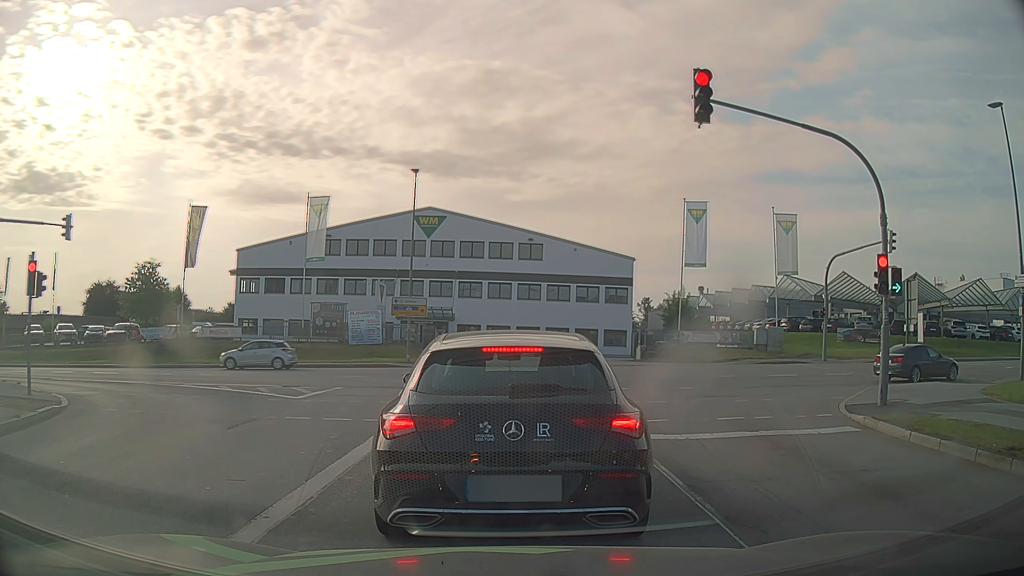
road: secondary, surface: asphalt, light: Day
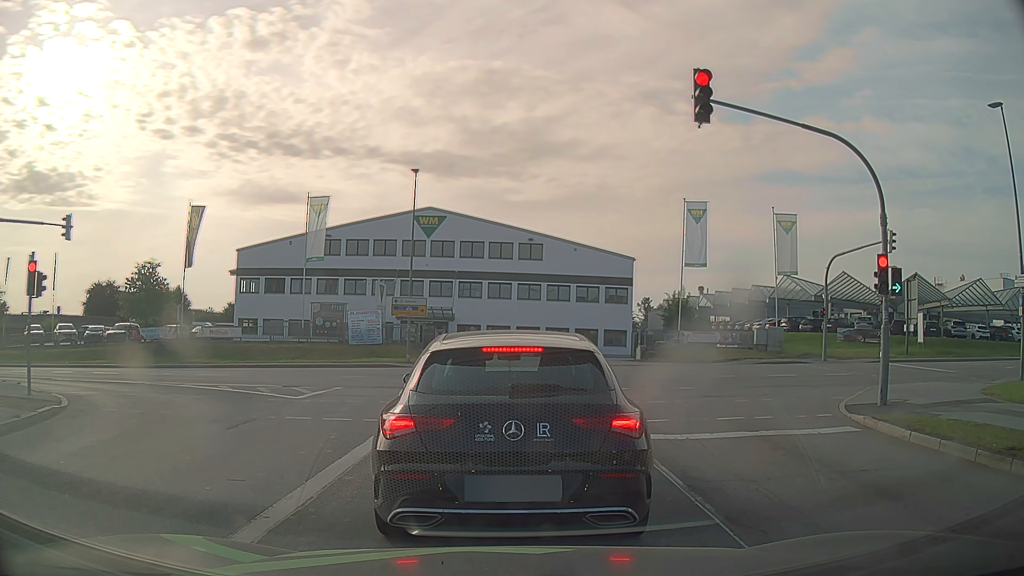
(0.0, 0.0) m; 0°
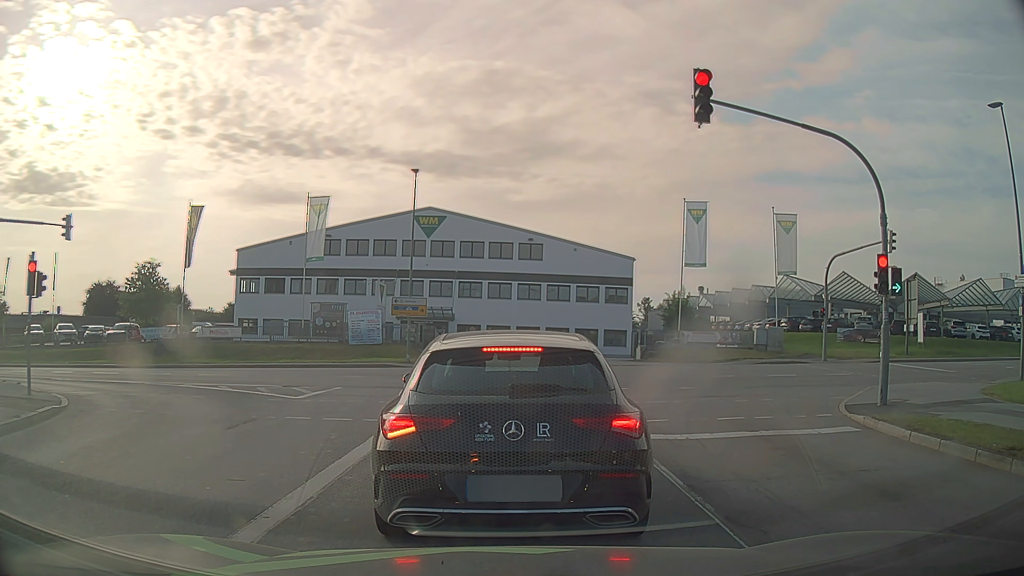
(0.0, 0.0) m; 0°
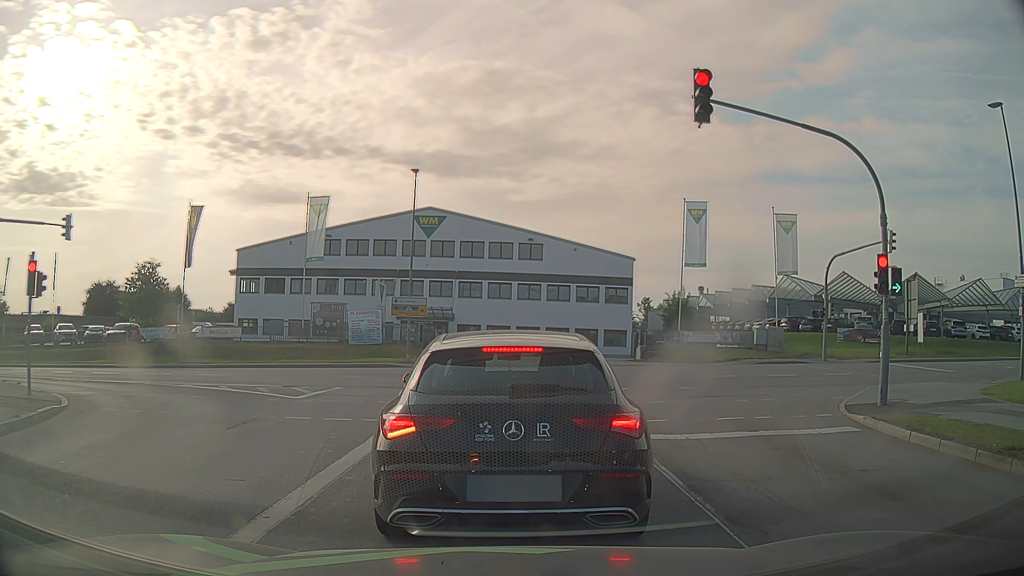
(0.0, 0.0) m; 0°
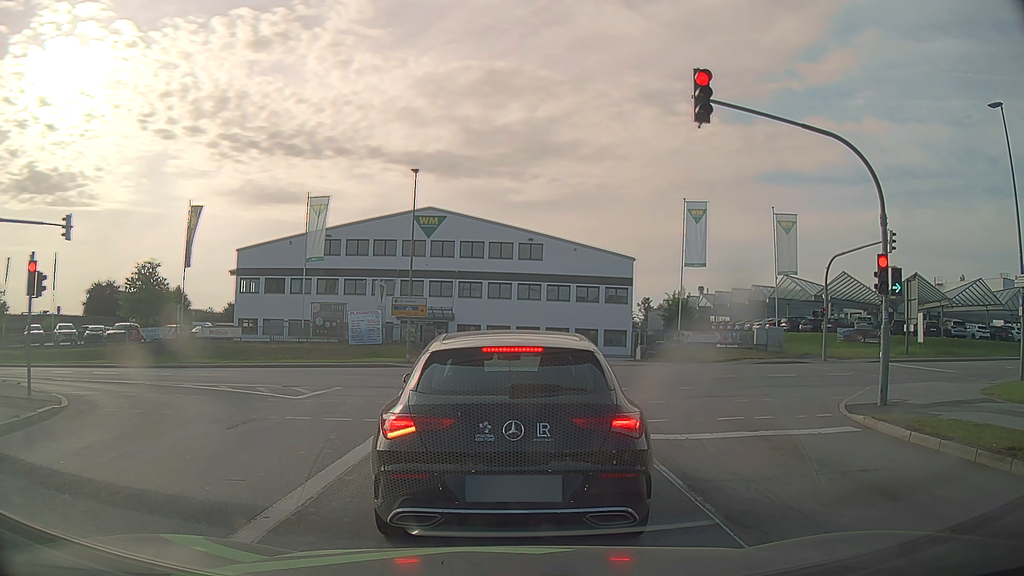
(0.0, 0.0) m; 0°
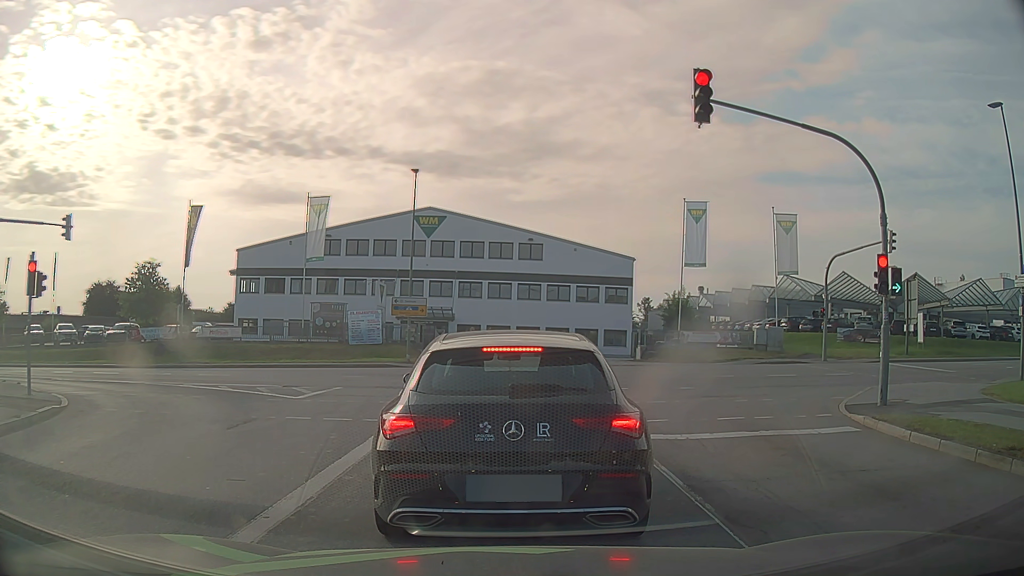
(0.0, 0.0) m; 0°
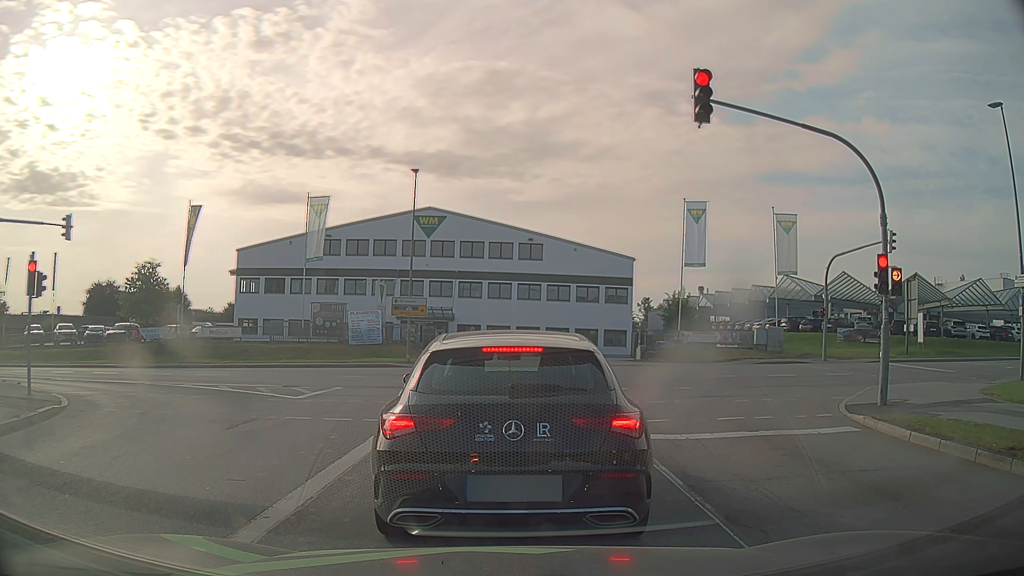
(0.0, 0.0) m; 0°
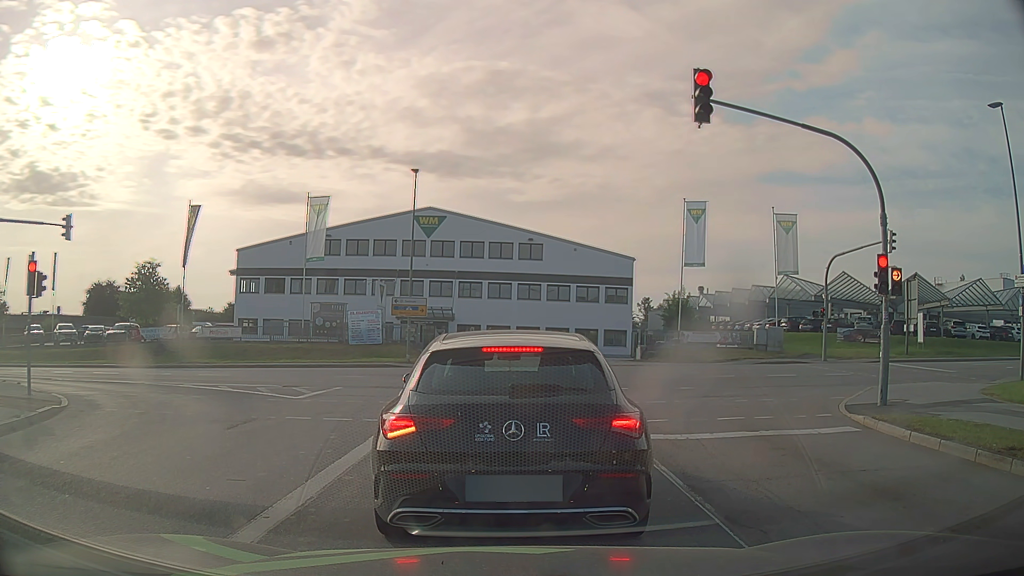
(0.0, 0.0) m; 0°
(0, +10) (-1, +20) (-6, +28) (-15, +33) (-25, +34) (-35, +34) (-45, +34) (-55, +33) (-65, +33) (-75, +33) m
